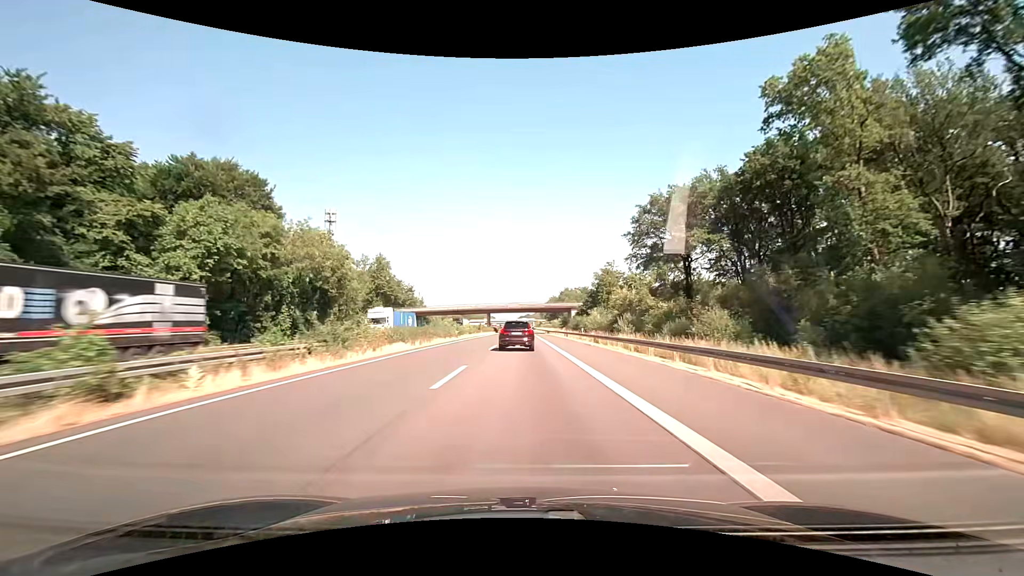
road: motorway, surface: asphalt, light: Day
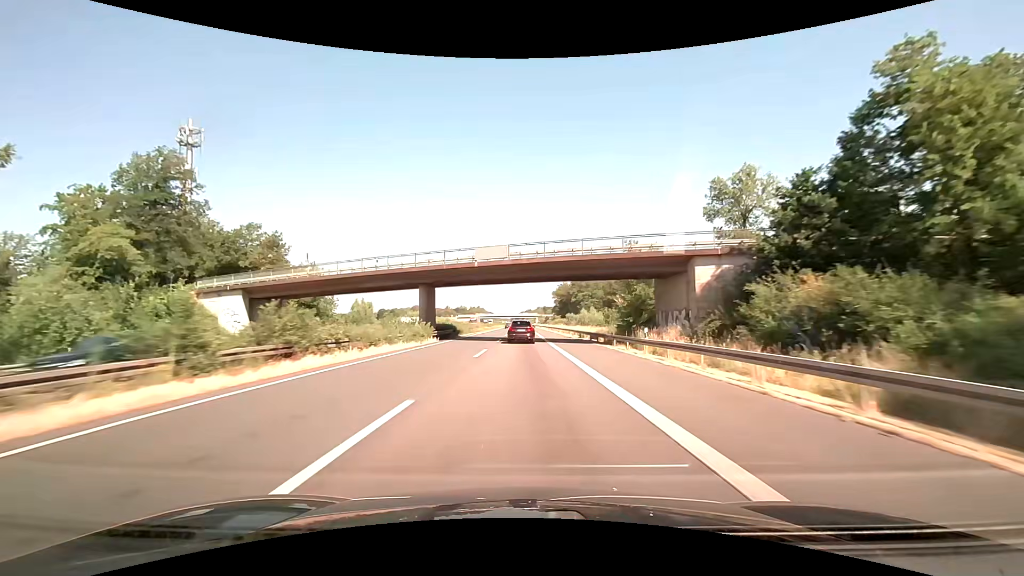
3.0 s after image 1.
(-0.1, +80.0) m; 0°
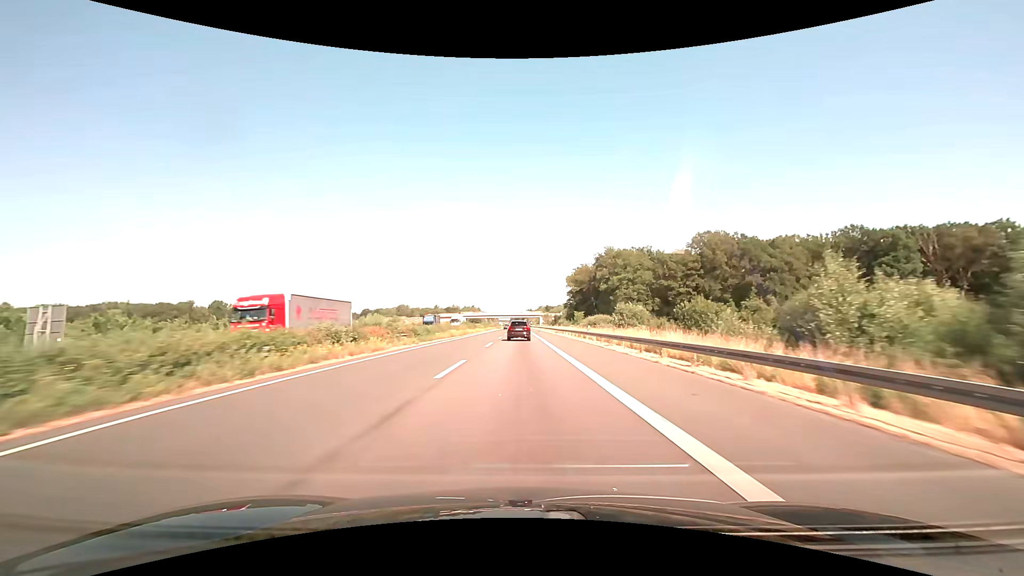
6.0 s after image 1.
(-0.3, +80.0) m; 0°
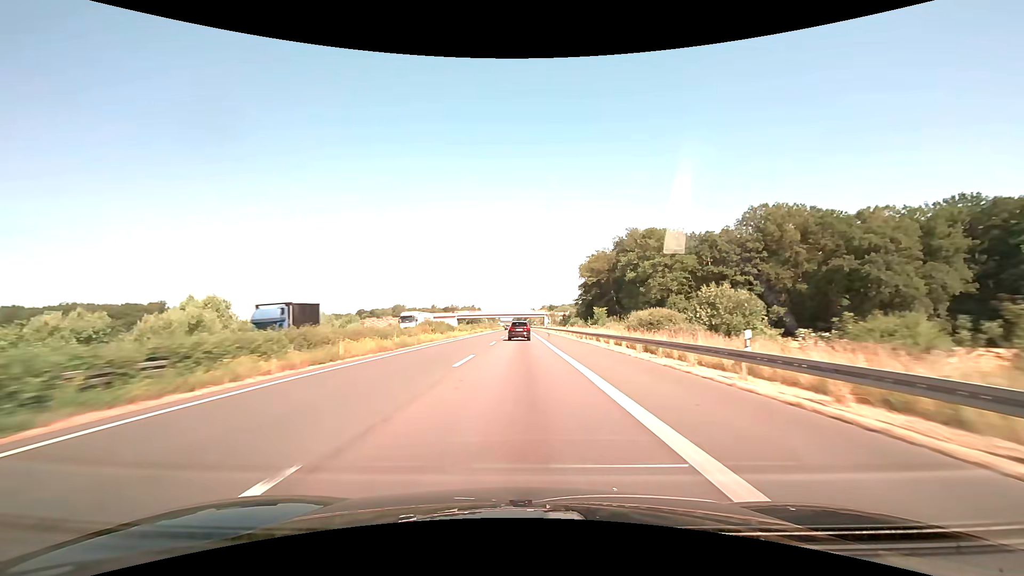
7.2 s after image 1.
(-0.1, +32.0) m; 0°
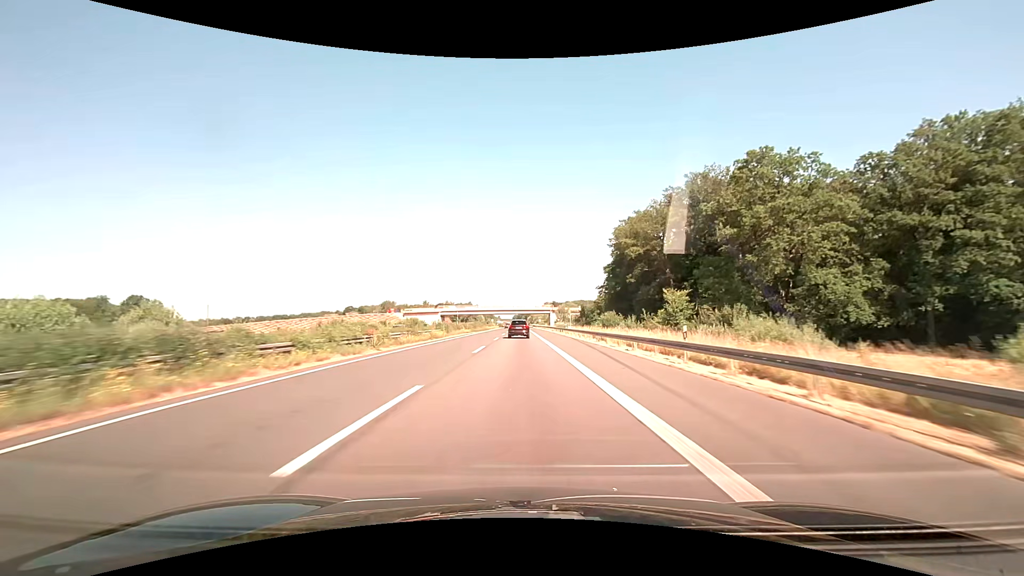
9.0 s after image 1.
(-0.1, +47.5) m; 0°
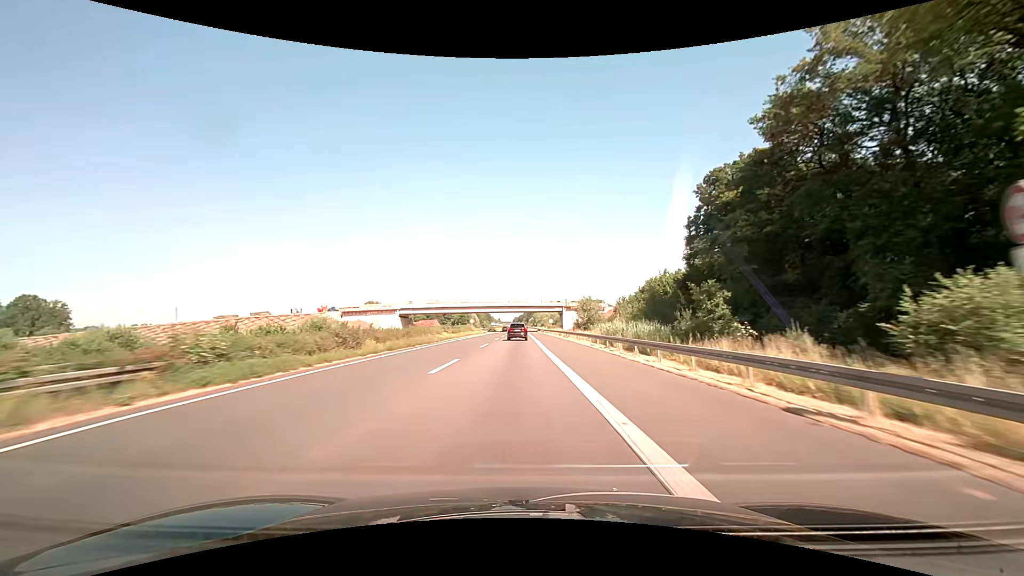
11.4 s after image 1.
(+0.1, +62.3) m; 0°
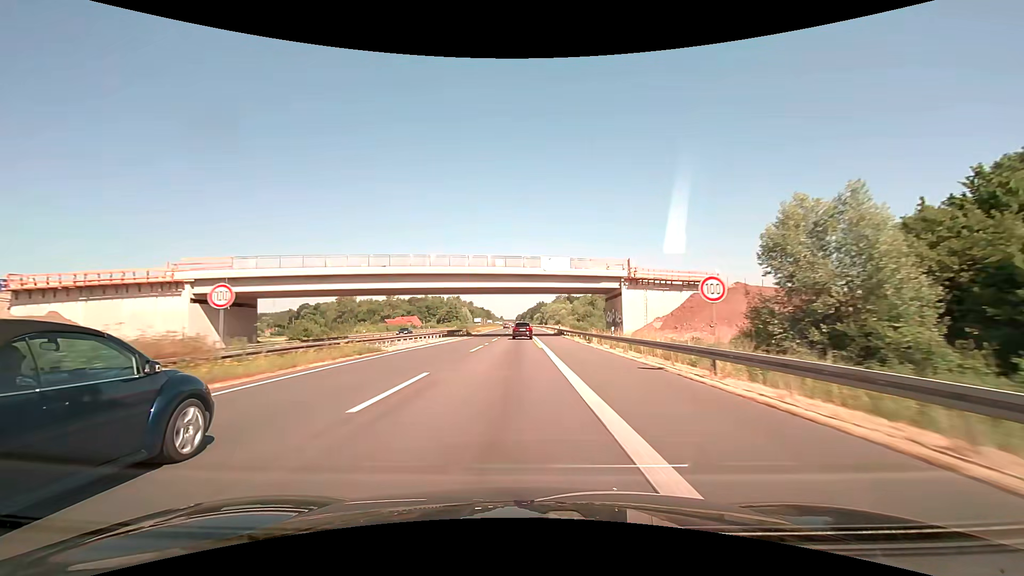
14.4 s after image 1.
(-0.1, +78.2) m; 0°
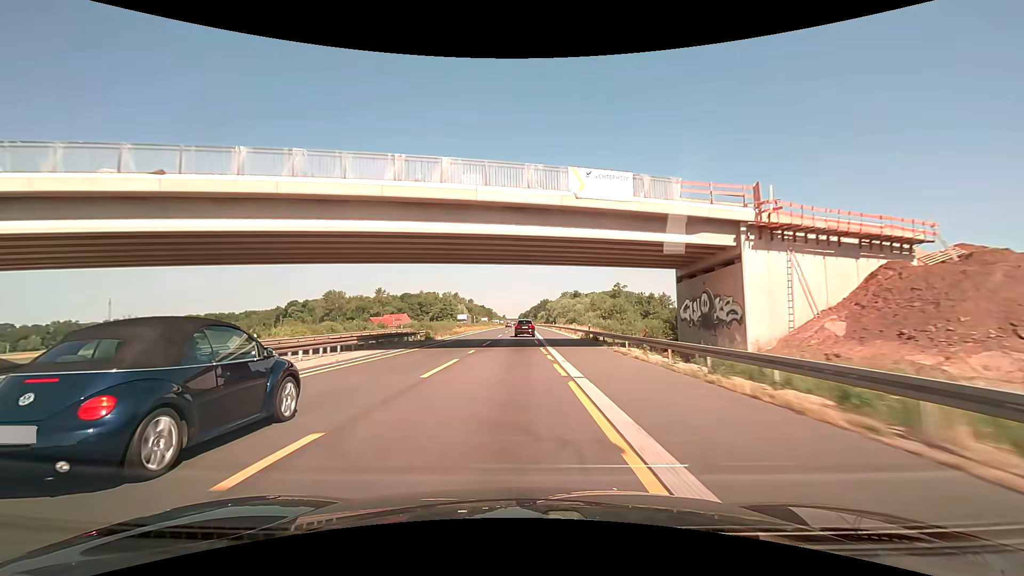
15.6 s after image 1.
(-0.1, +31.3) m; 0°
(0, +10) (0, +20) (0, +30) (0, +40) (0, +50) (0, +60) (0, +70) (0, +80) (0, +90) (0, +100) m
